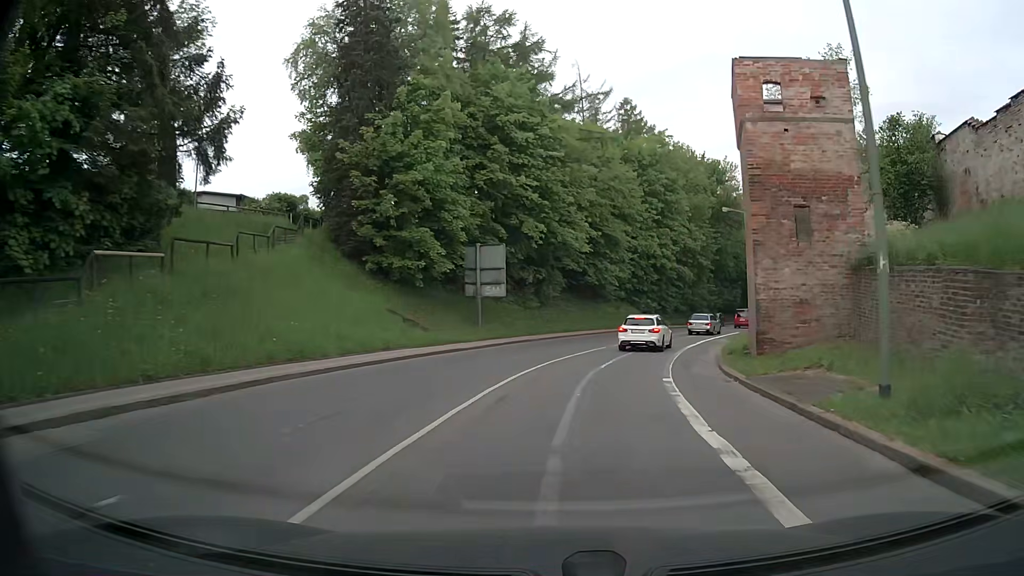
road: secondary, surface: asphalt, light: Day
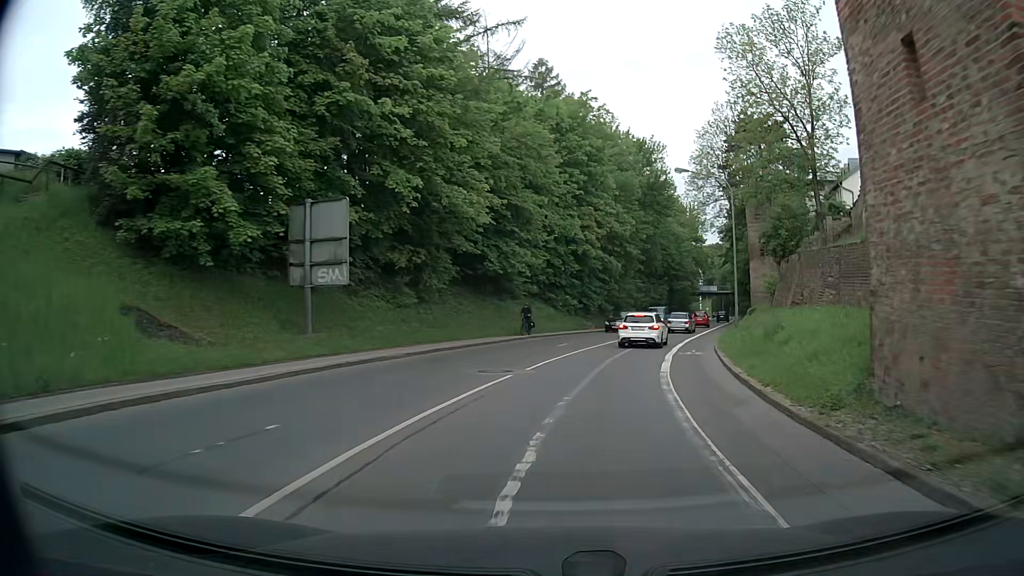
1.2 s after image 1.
(+1.0, +14.1) m; +8°
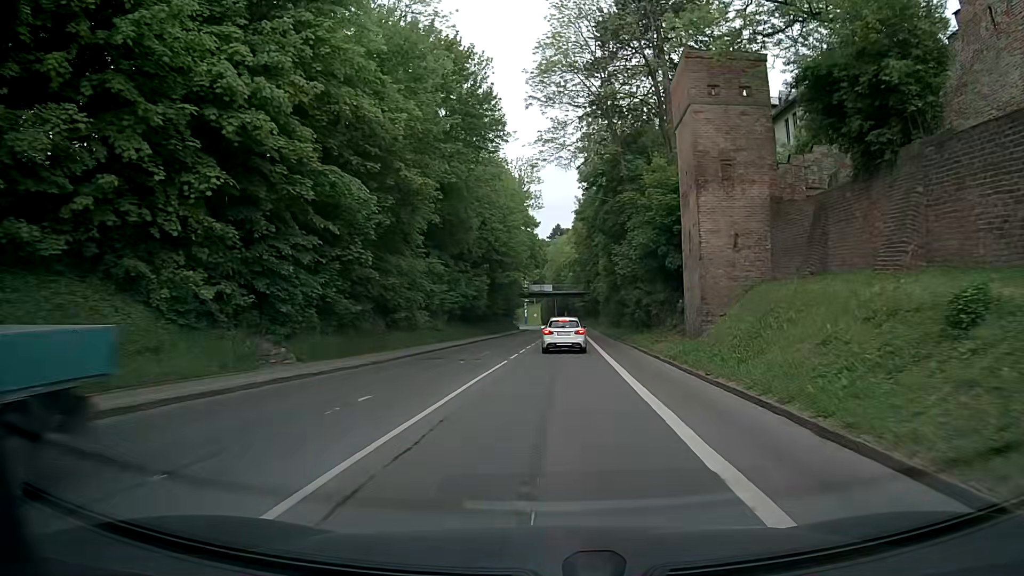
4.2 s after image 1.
(+5.8, +36.3) m; +15°
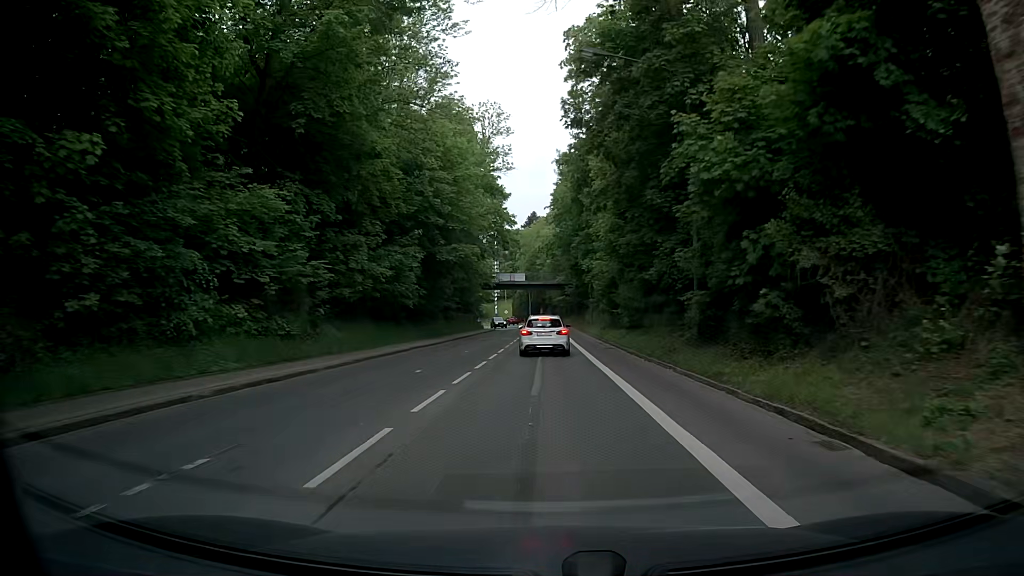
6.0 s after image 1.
(+0.6, +23.5) m; +3°
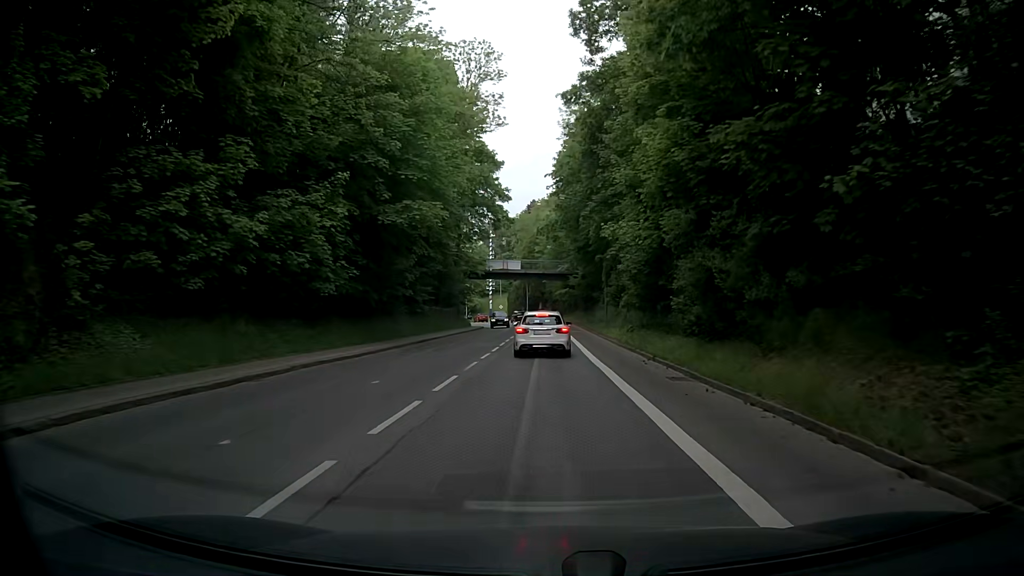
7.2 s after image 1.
(-0.2, +15.5) m; -1°
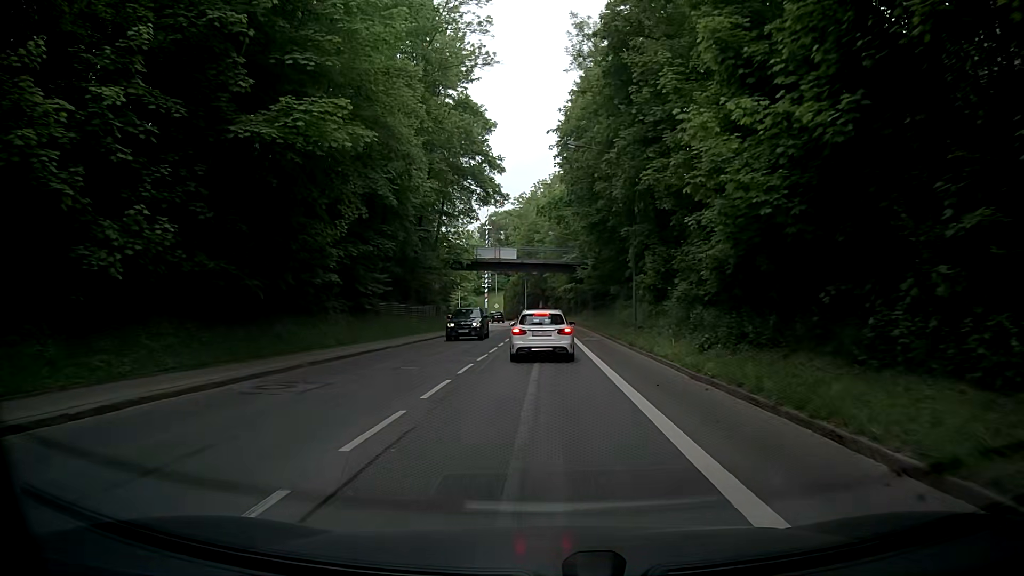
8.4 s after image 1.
(-0.2, +14.4) m; 0°
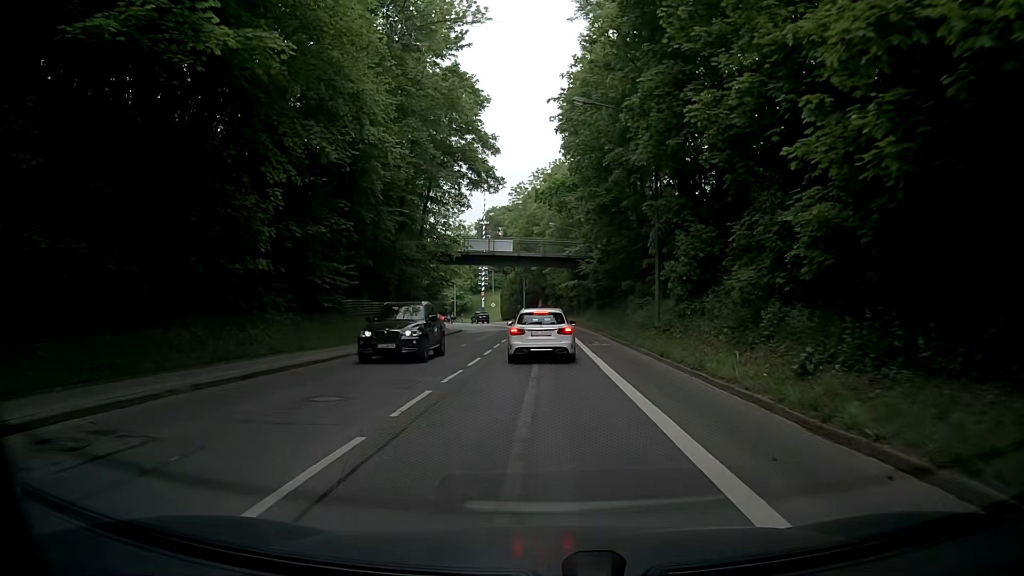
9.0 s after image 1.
(0.0, +6.6) m; 0°
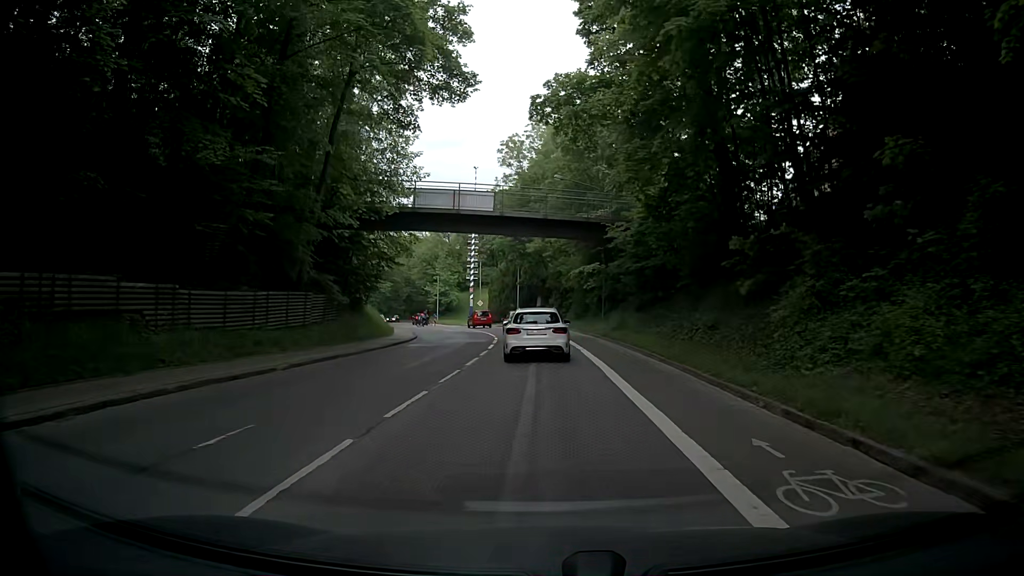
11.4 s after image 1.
(0.0, +22.1) m; -1°
(0, +10) (0, +20) (0, +30) (-1, +40) (-2, +50) (-5, +60) (-7, +69) (-11, +79) (-14, +88) (-18, +97) m
